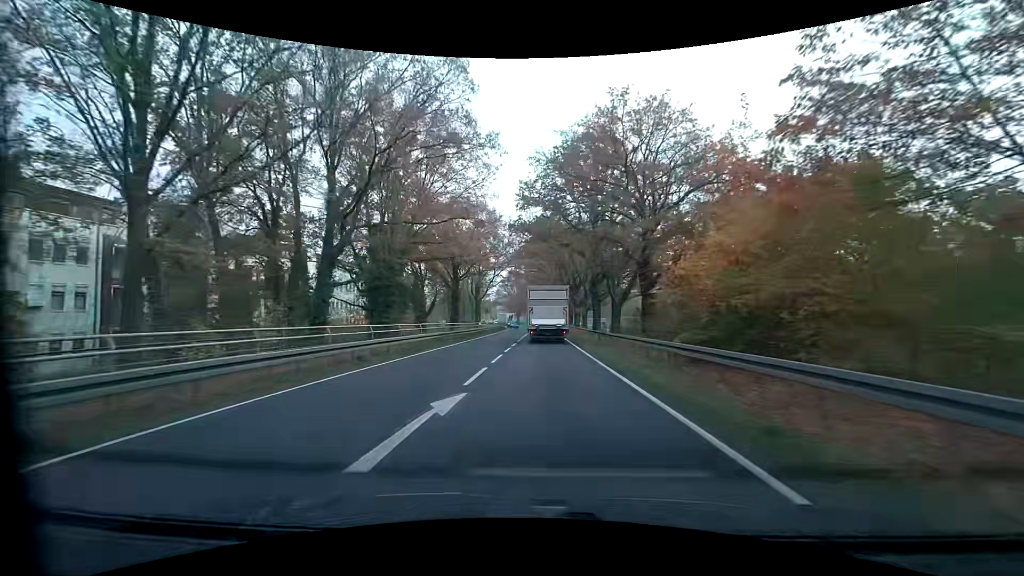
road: primary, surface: asphalt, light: Day
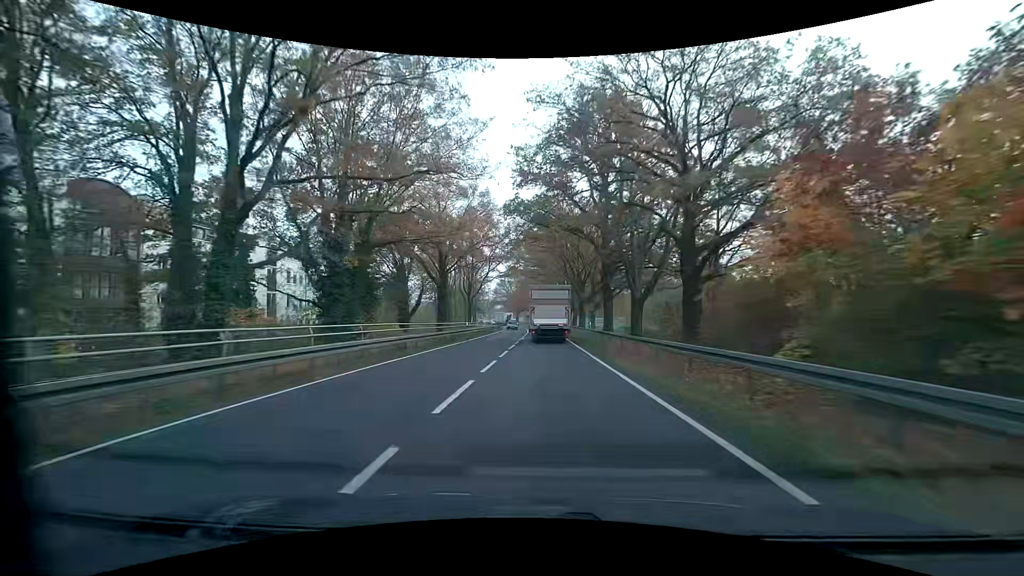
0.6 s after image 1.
(+0.1, +9.4) m; +1°
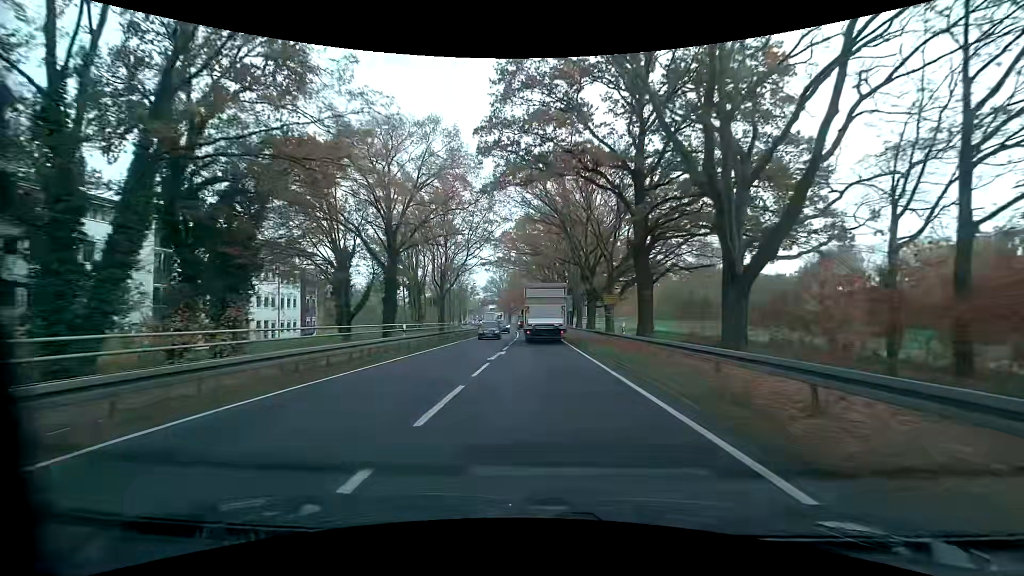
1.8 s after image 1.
(+0.1, +18.6) m; +1°
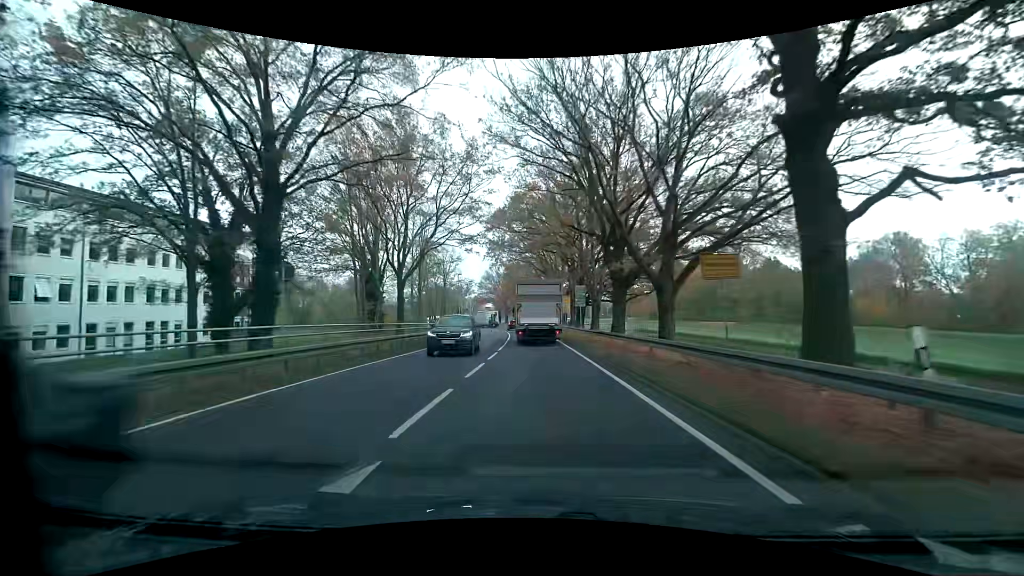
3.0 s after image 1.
(+0.1, +18.4) m; +1°
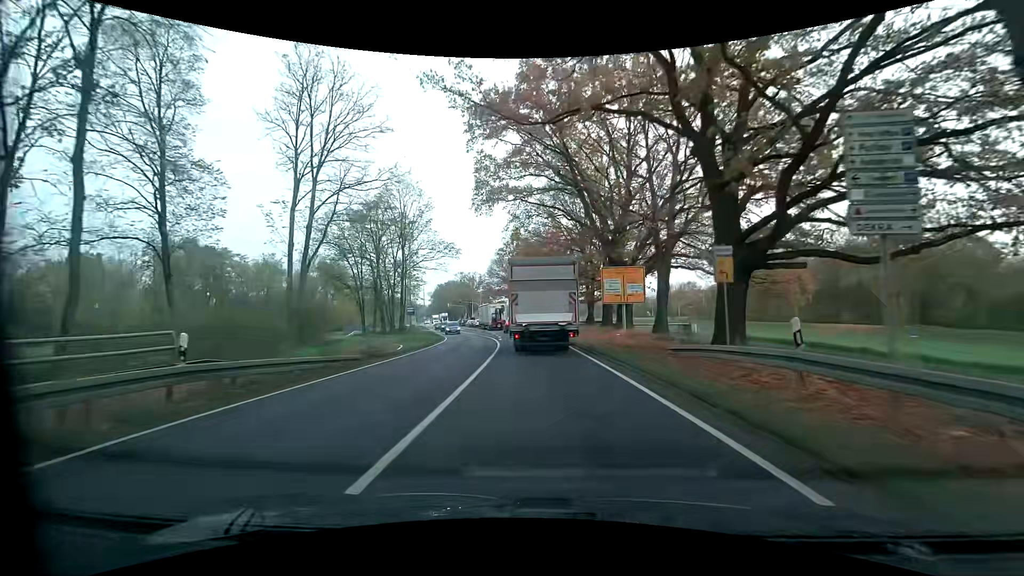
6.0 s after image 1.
(-1.2, +40.5) m; -3°
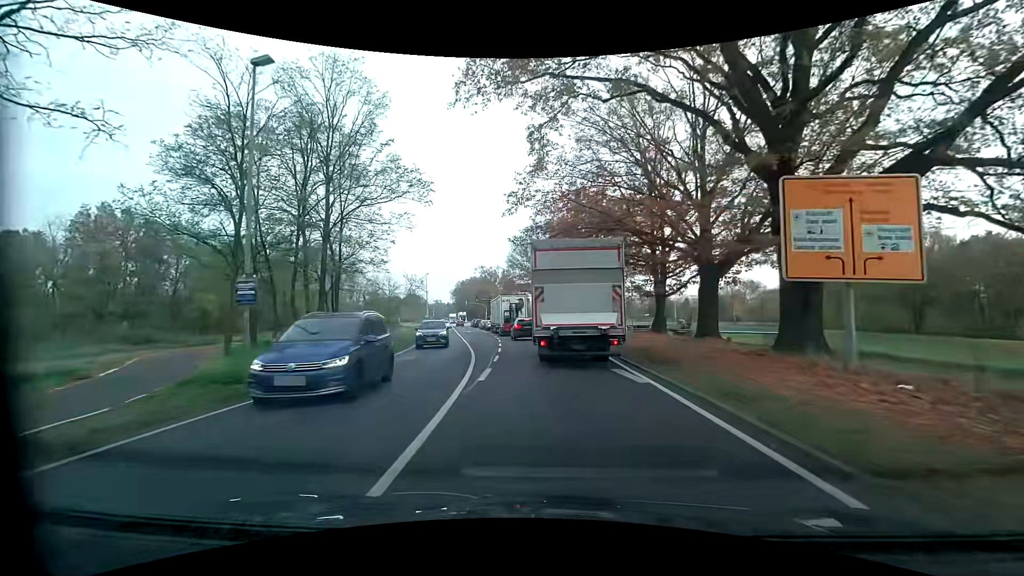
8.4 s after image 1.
(-0.6, +23.6) m; -3°
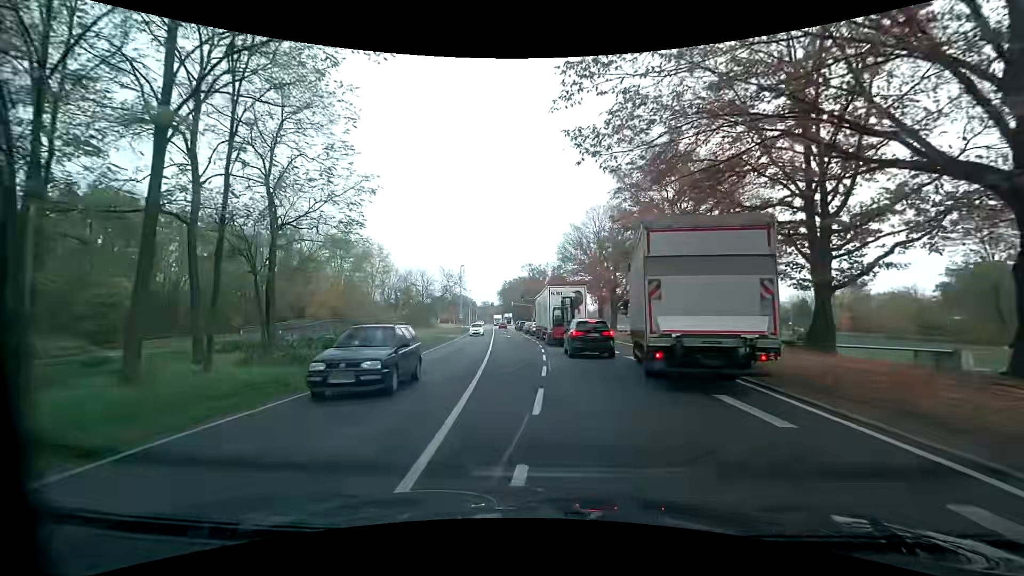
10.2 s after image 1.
(-1.0, +15.8) m; -7°
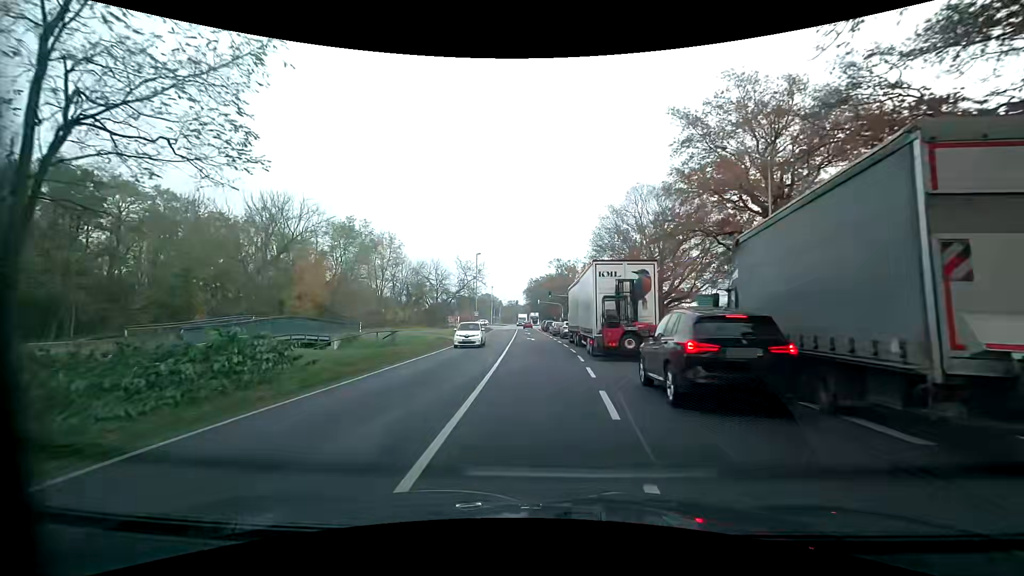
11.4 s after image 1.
(-0.2, +12.6) m; -3°
(0, +10) (0, +20) (0, +30) (-1, +40) (-1, +50) (-1, +60) (-1, +70) (-2, +80) (-2, +90) (-2, +100) m
